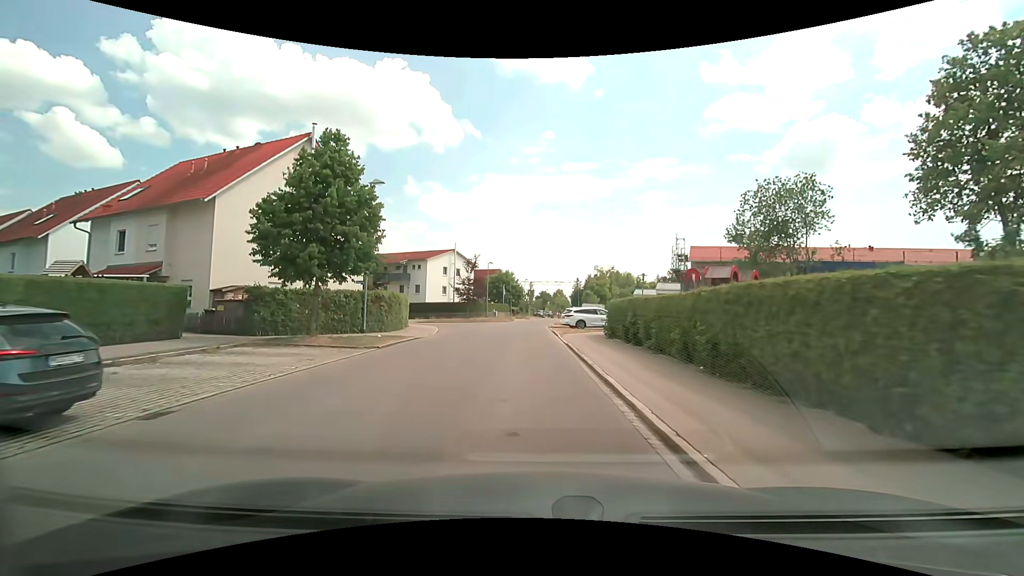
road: residential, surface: asphalt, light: Day
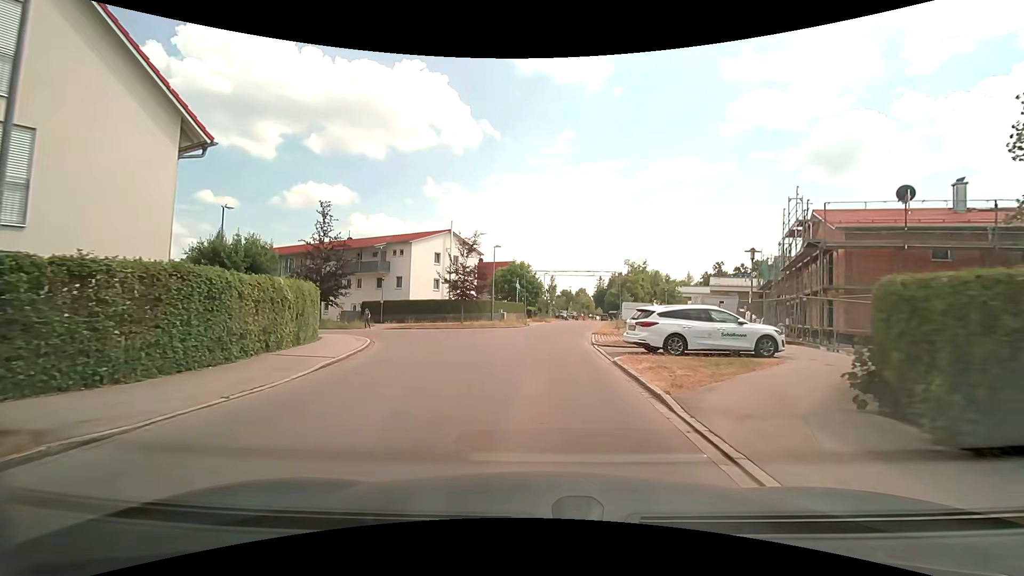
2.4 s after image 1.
(-0.4, +18.3) m; -2°
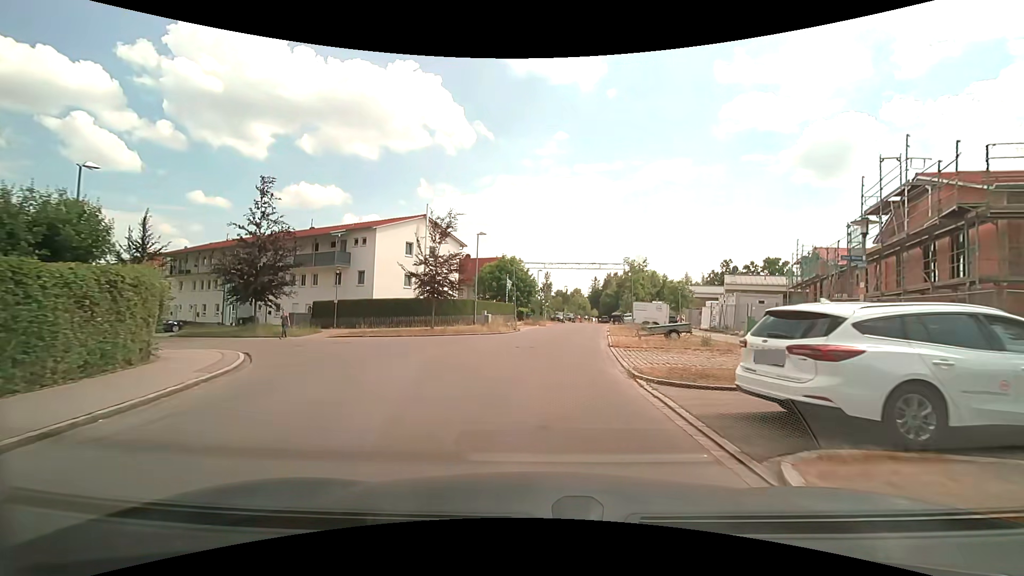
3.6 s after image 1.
(0.0, +9.2) m; +1°
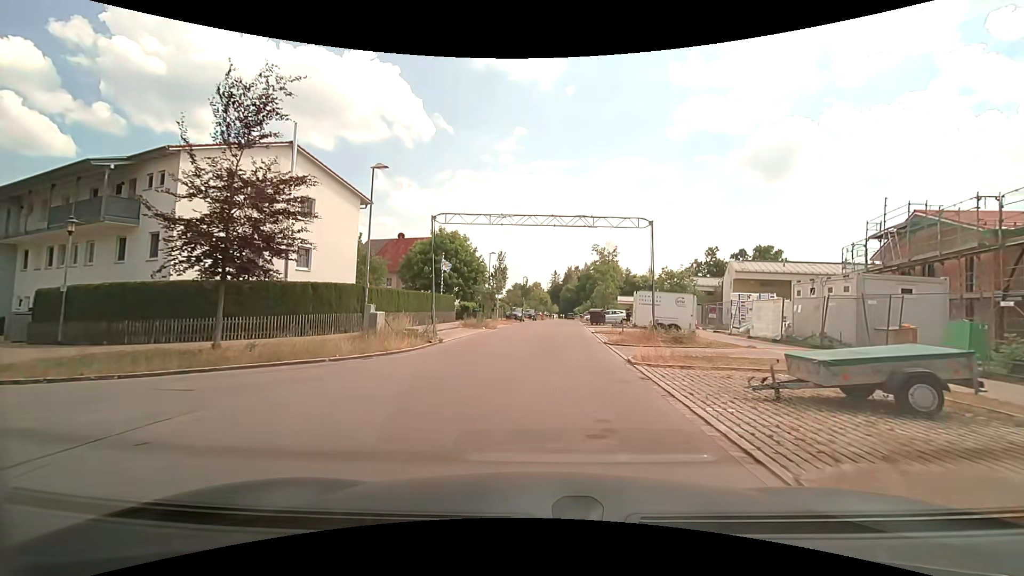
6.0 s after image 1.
(+0.7, +18.0) m; +5°
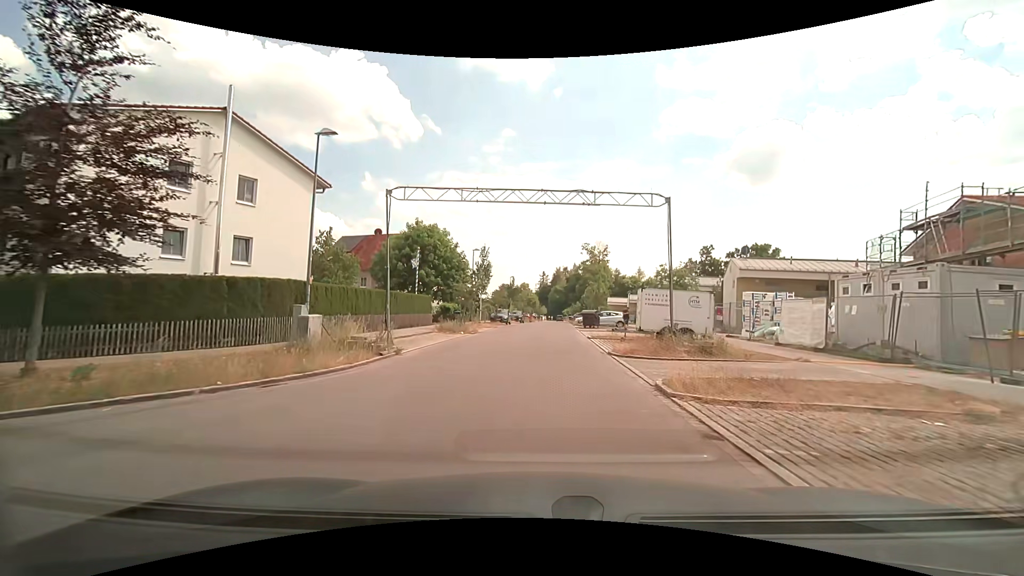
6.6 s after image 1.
(+0.1, +4.5) m; +2°
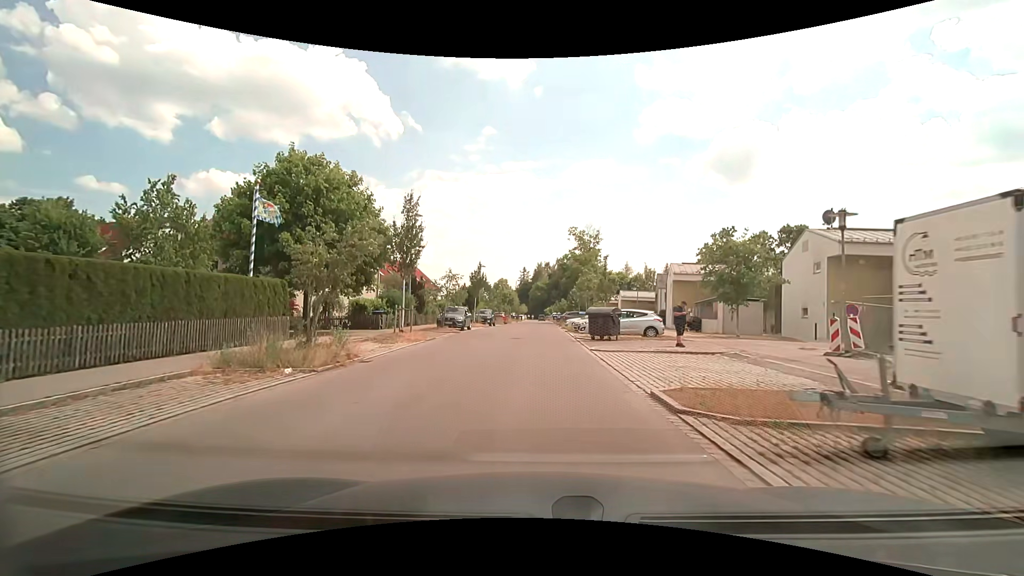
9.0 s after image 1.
(+0.5, +18.6) m; +2°
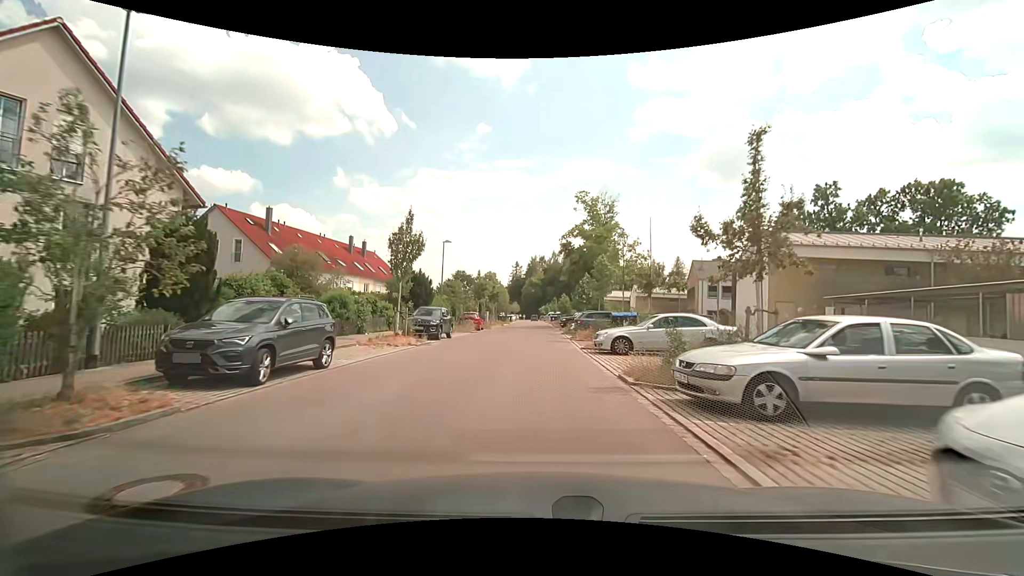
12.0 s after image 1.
(+0.1, +23.9) m; 0°
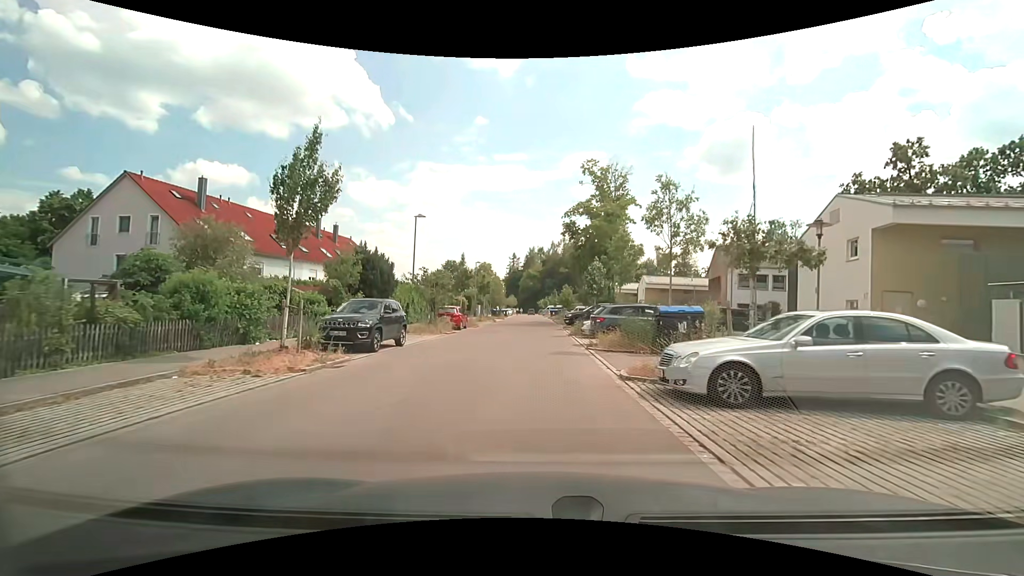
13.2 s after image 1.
(+0.1, +9.6) m; +1°
(0, +10) (0, +20) (0, +30) (0, +40) (0, +50) (0, +60) (0, +70) (0, +80) (0, +90) (-1, +100) m
